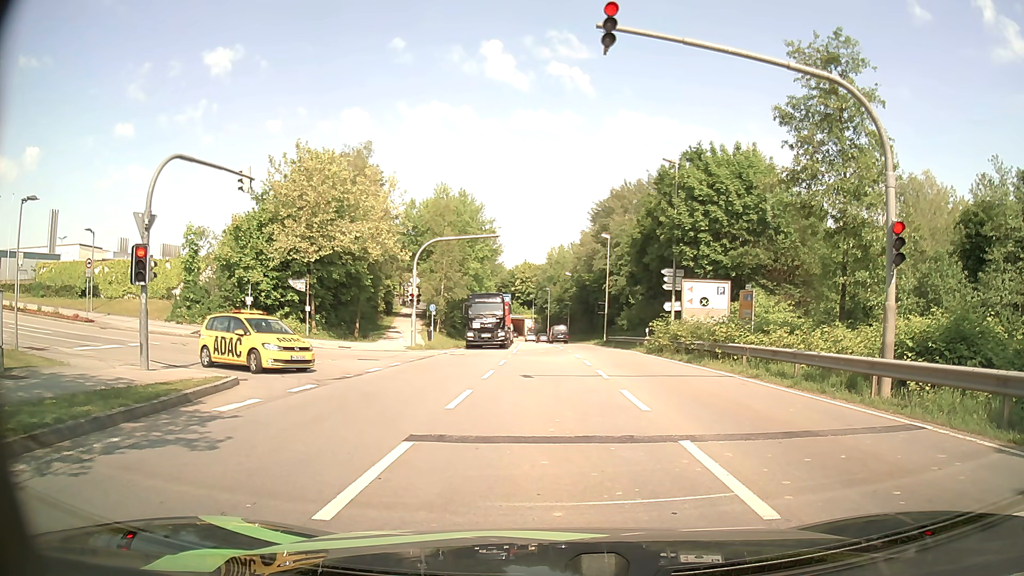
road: secondary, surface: asphalt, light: Day
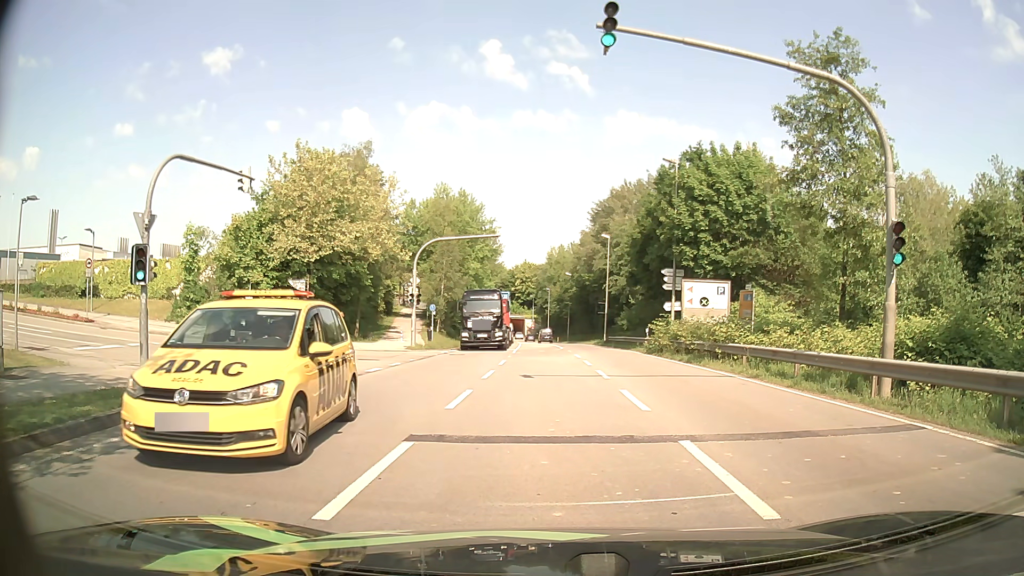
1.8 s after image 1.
(0.0, 0.0) m; 0°
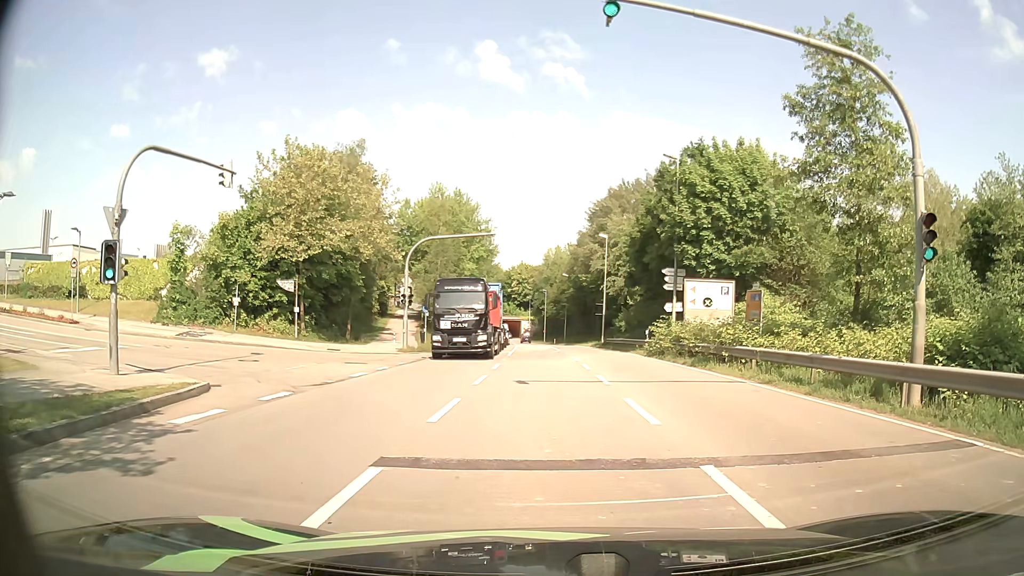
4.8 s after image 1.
(0.0, +1.4) m; 0°
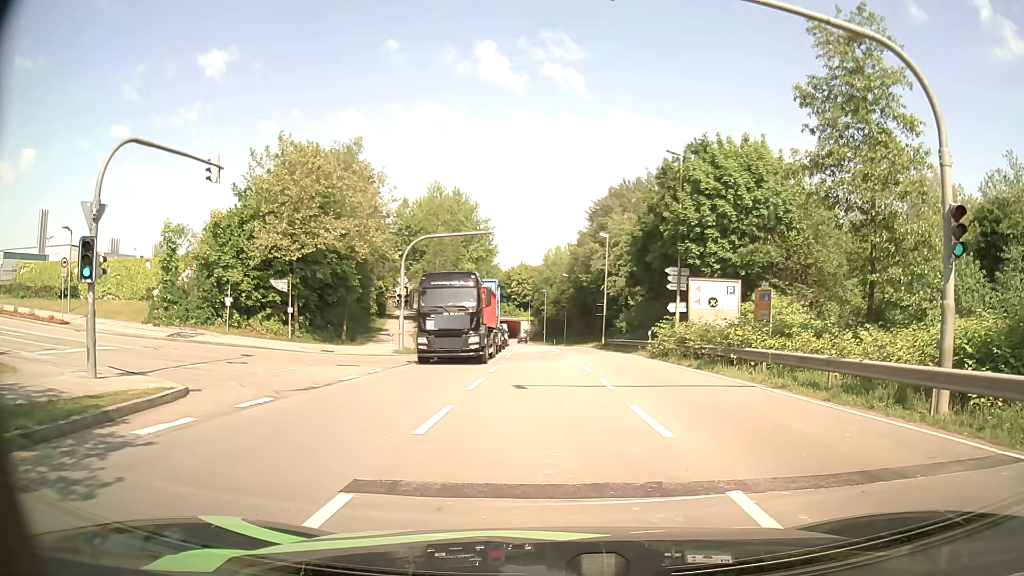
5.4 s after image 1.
(0.0, +1.0) m; -1°
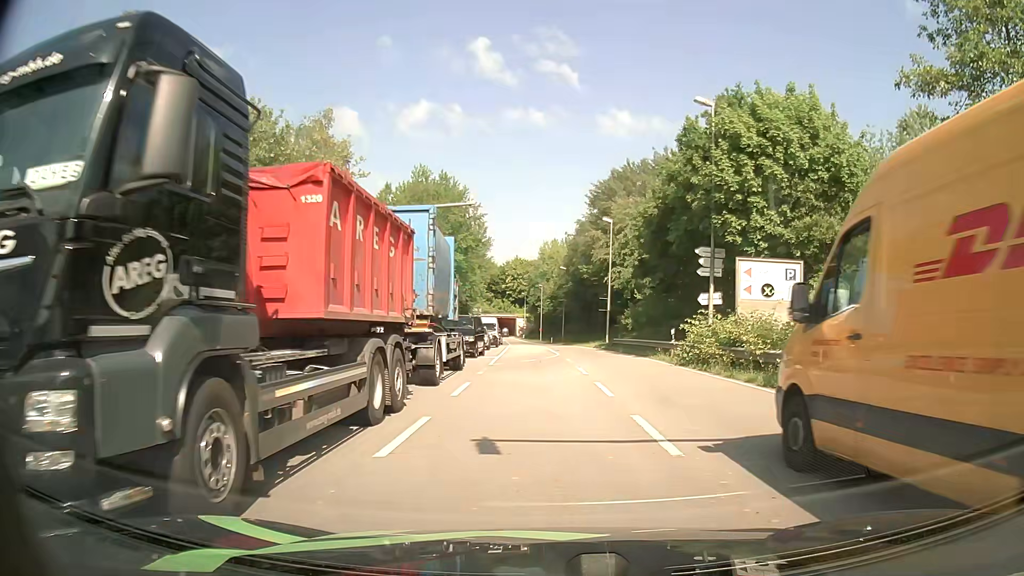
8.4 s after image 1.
(+0.1, +7.6) m; +1°
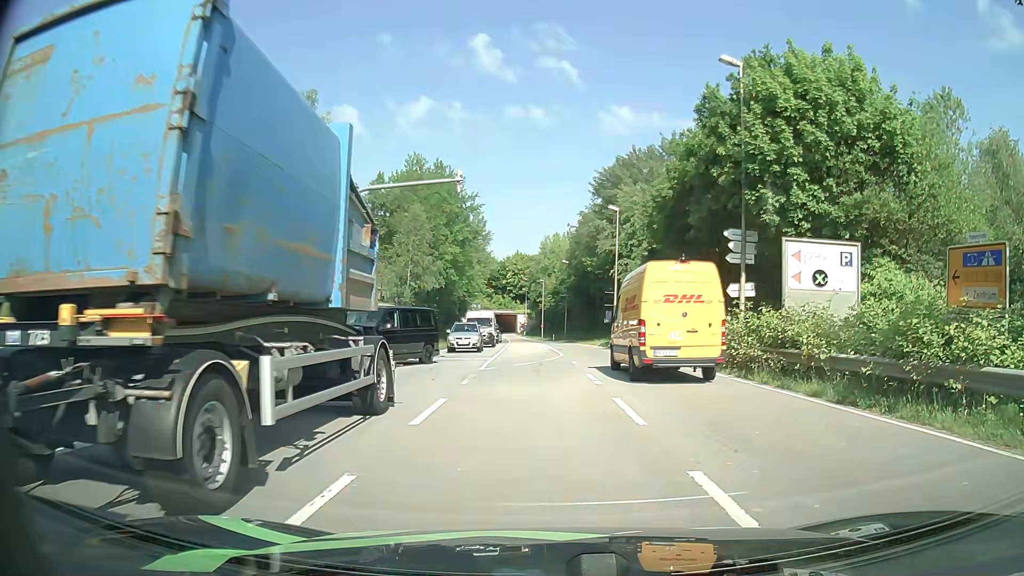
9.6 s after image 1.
(0.0, +4.0) m; 0°
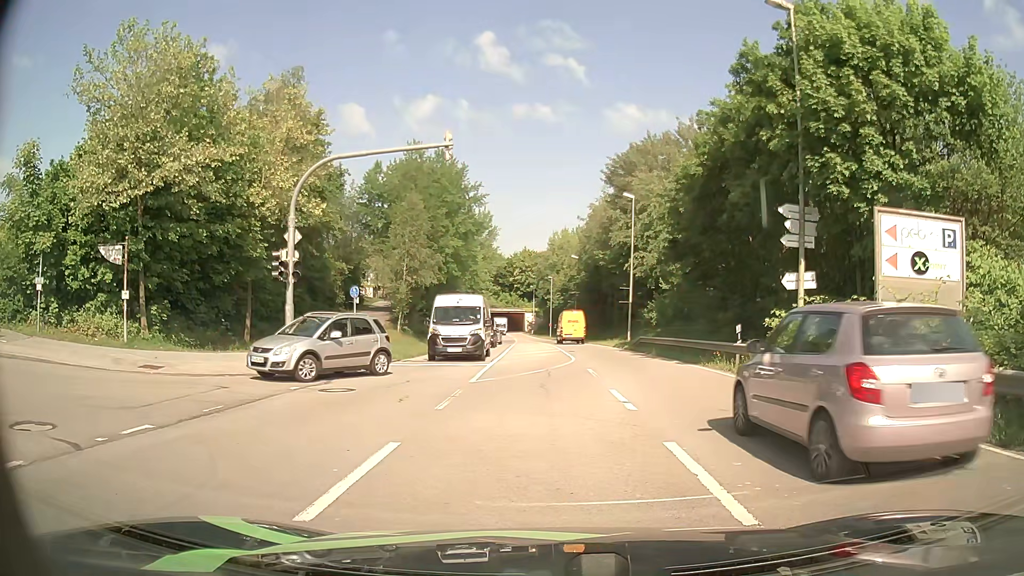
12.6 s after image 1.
(-0.1, +4.2) m; -2°
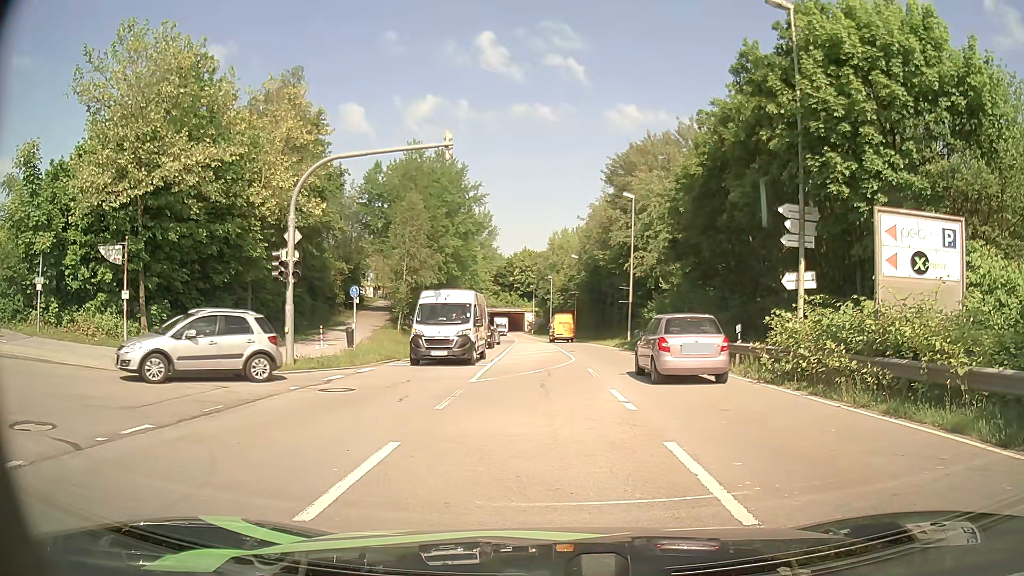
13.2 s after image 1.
(0.0, 0.0) m; 0°
(-2, +9) (-12, +13) (-22, +13) (-32, +14) (-42, +14) (-52, +14) (-62, +14) (-72, +14) (-82, +13) (-91, +13) m
